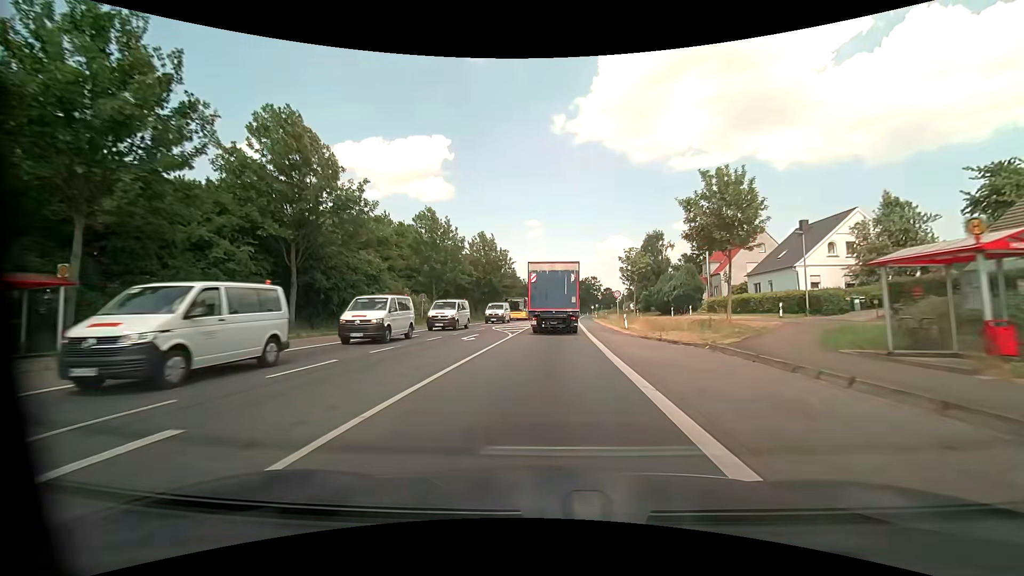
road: primary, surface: asphalt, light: Day
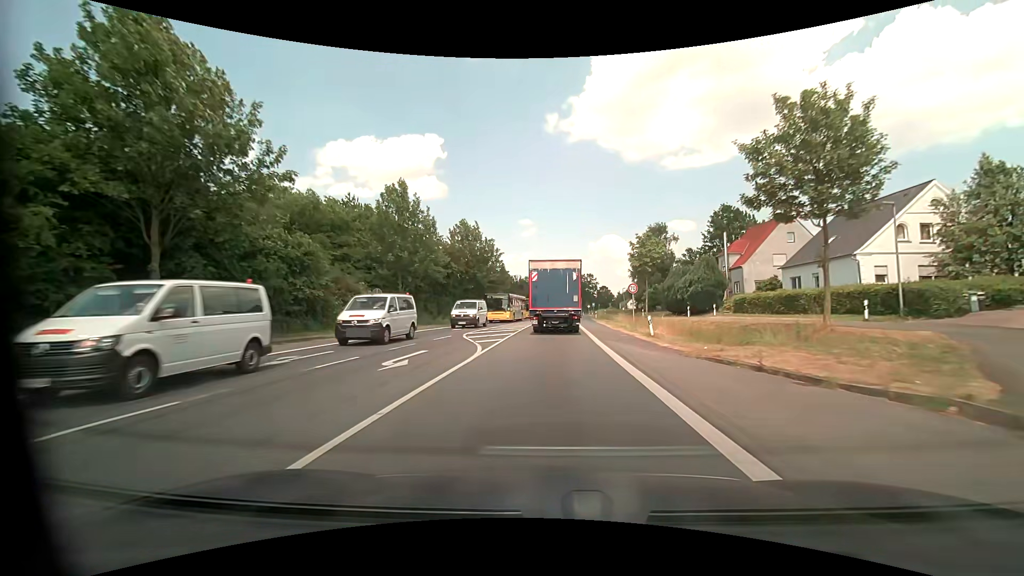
(+0.1, +10.1) m; +1°
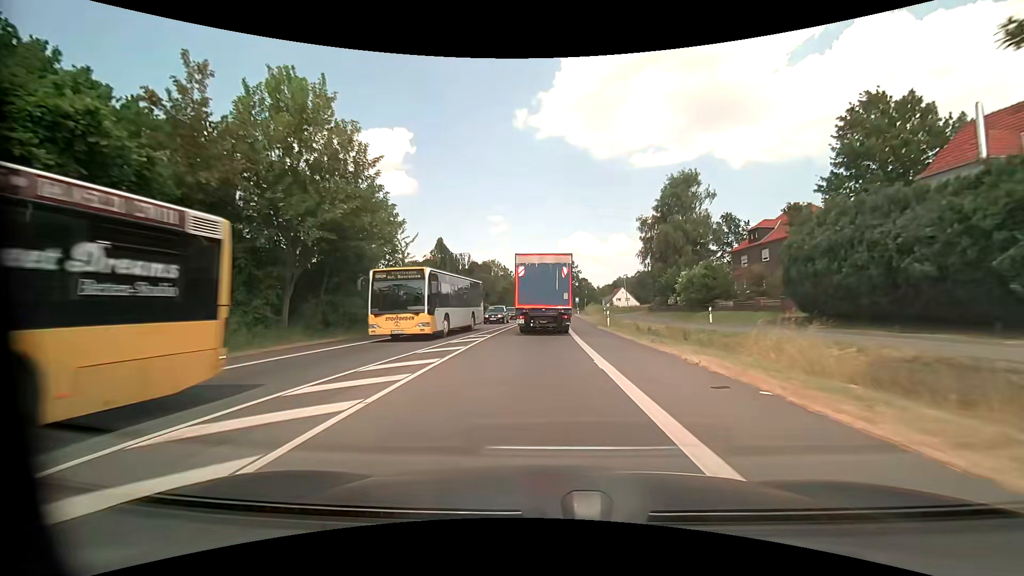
(+1.2, +40.6) m; +3°
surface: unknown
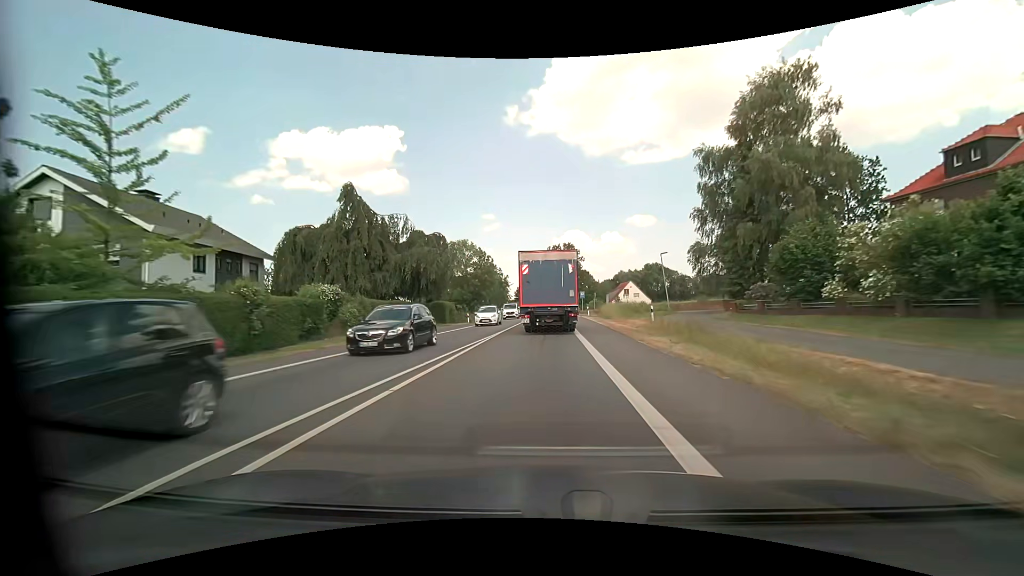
(+0.3, +29.9) m; +1°
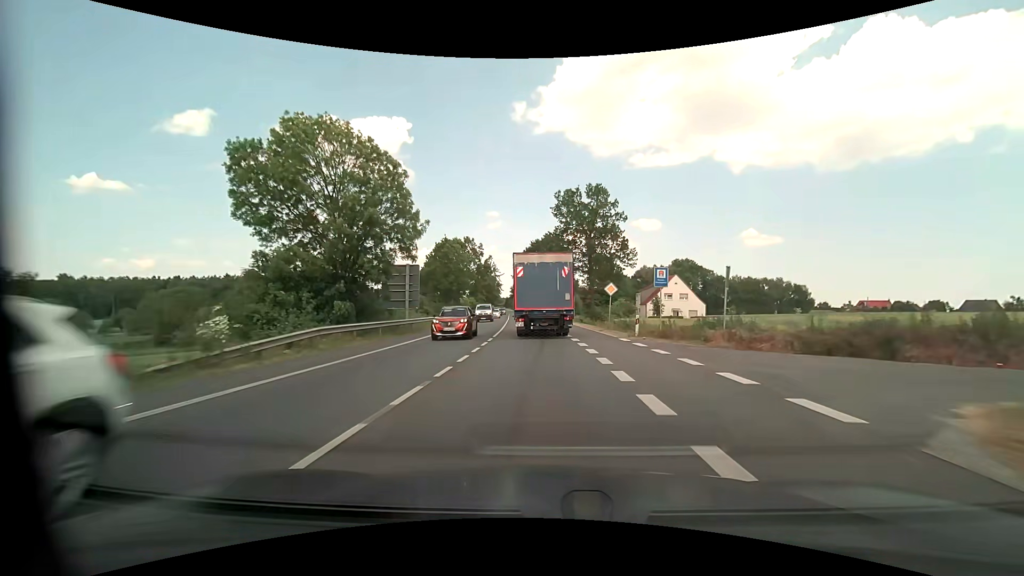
(0.0, +48.6) m; 0°
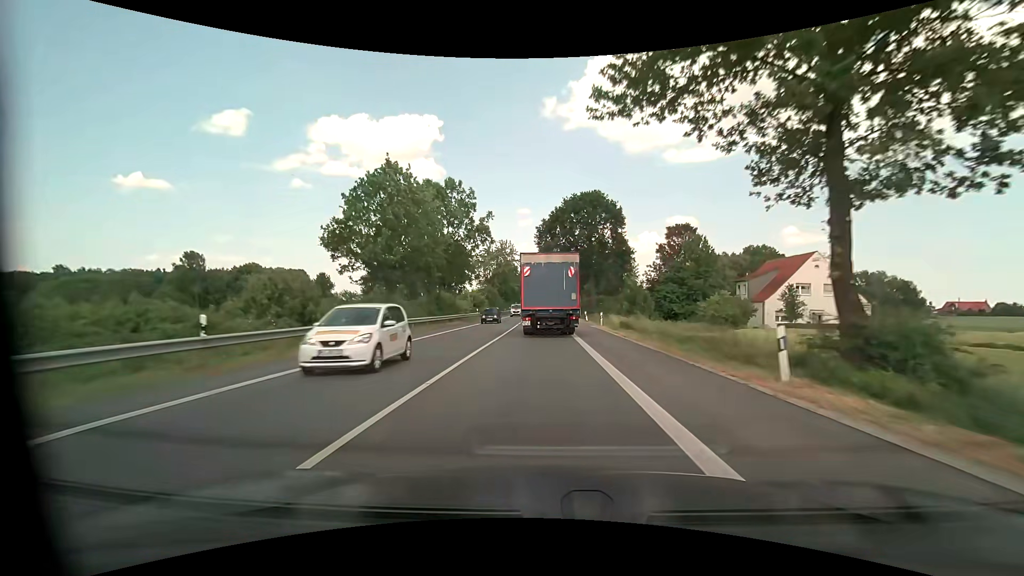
(-1.0, +39.3) m; -4°
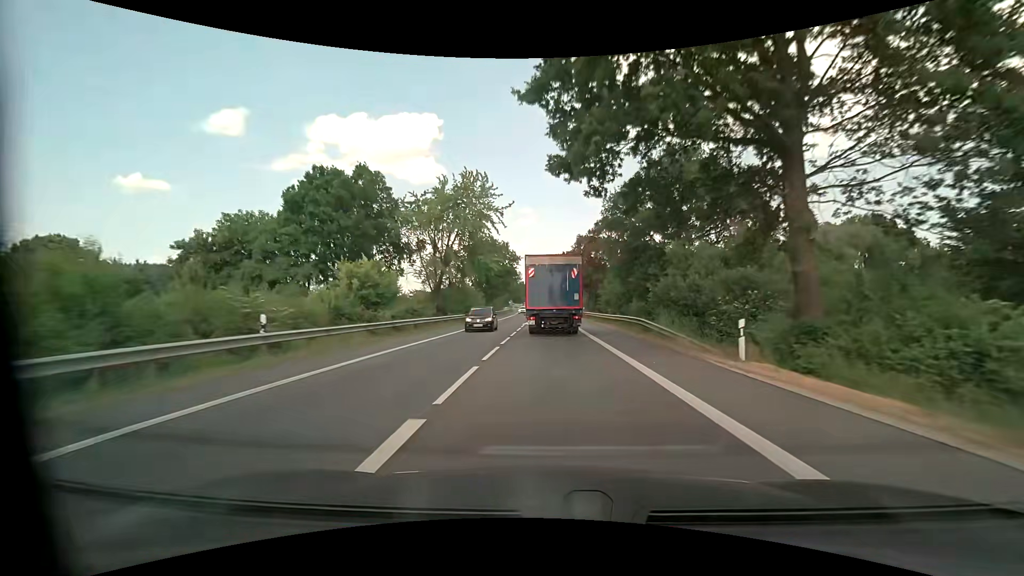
(-0.8, +50.7) m; 0°
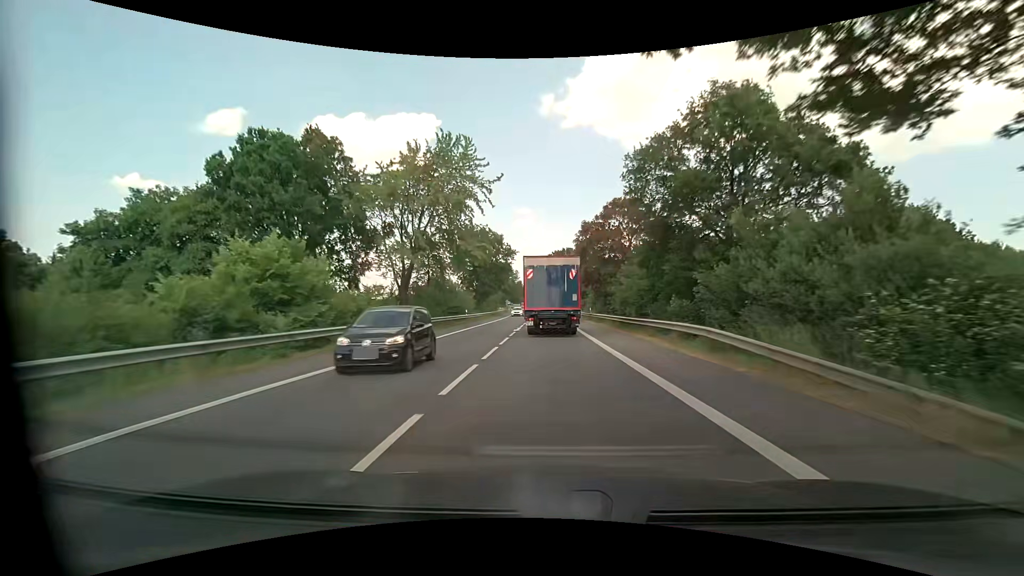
(0.0, +10.4) m; 0°
(0, +10) (0, +20) (0, +30) (0, +40) (0, +50) (0, +60) (0, +70) (0, +80) (0, +90) (0, +100) m
